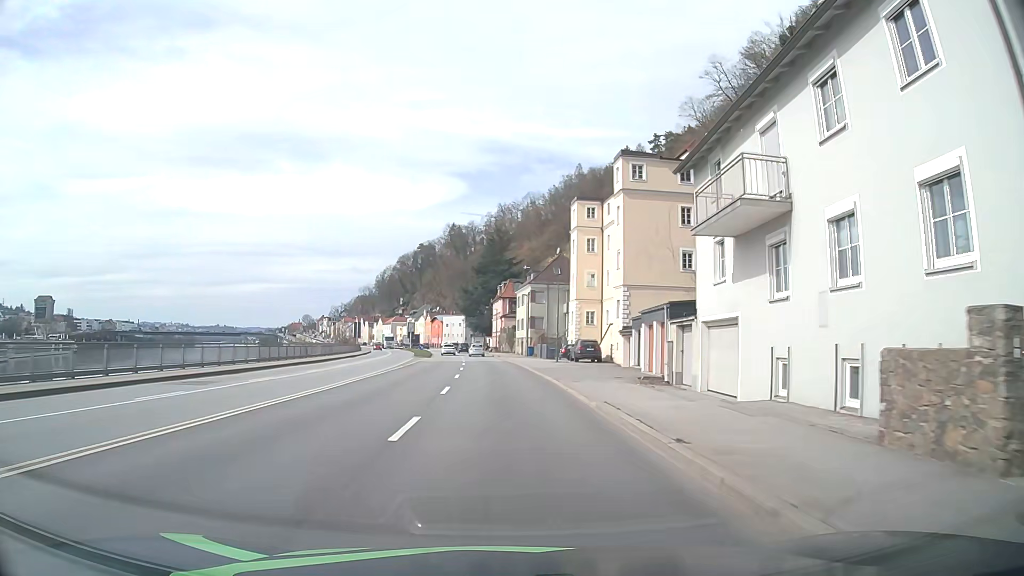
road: primary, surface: asphalt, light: Day
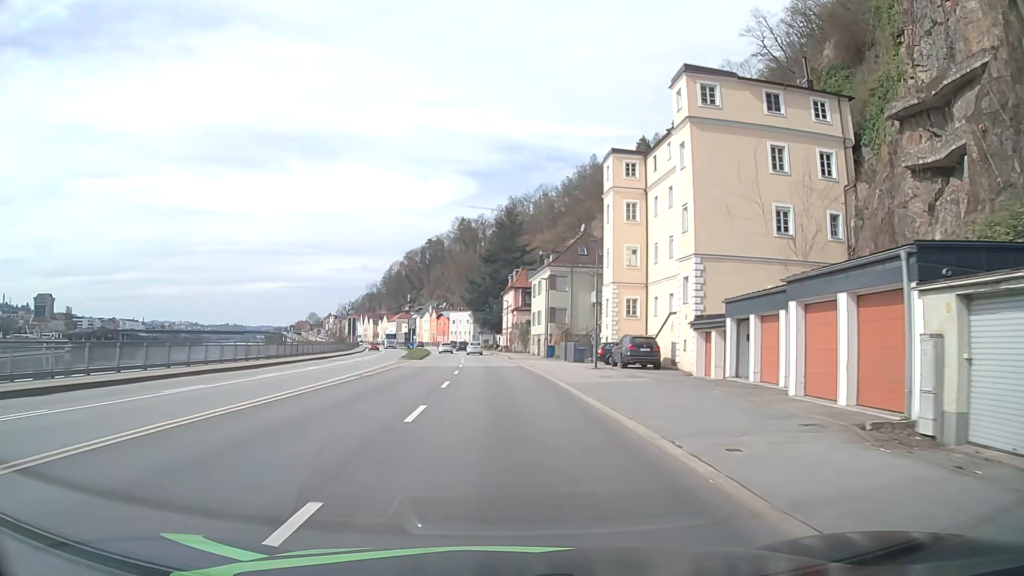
(0.0, +16.1) m; -1°
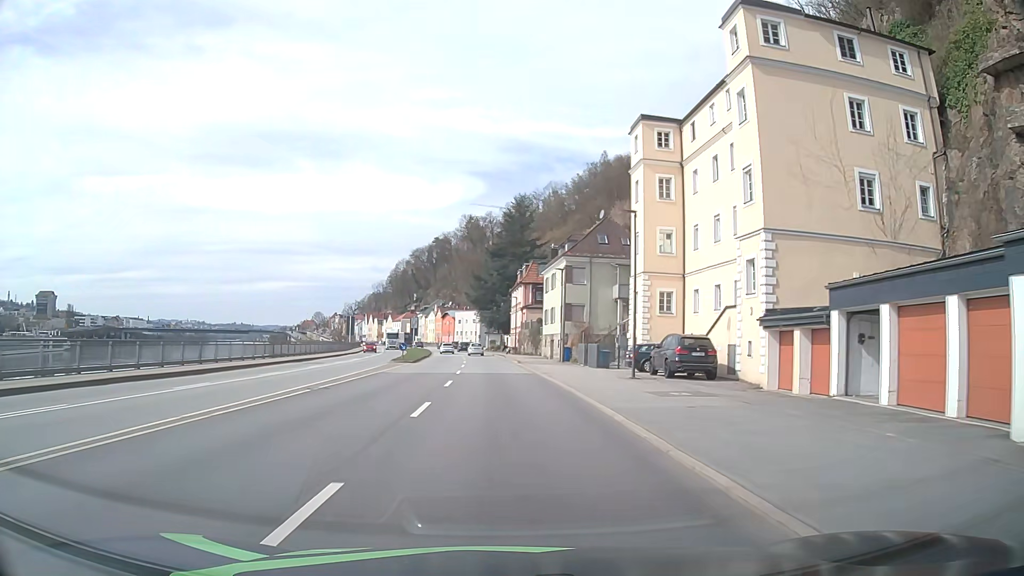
(0.0, +8.1) m; -1°
(0, +10) (0, +20) (0, +30) (-1, +40) (-1, +50) (-2, +60) (-3, +70) (-3, +80) (-4, +90) (-5, +100) m
